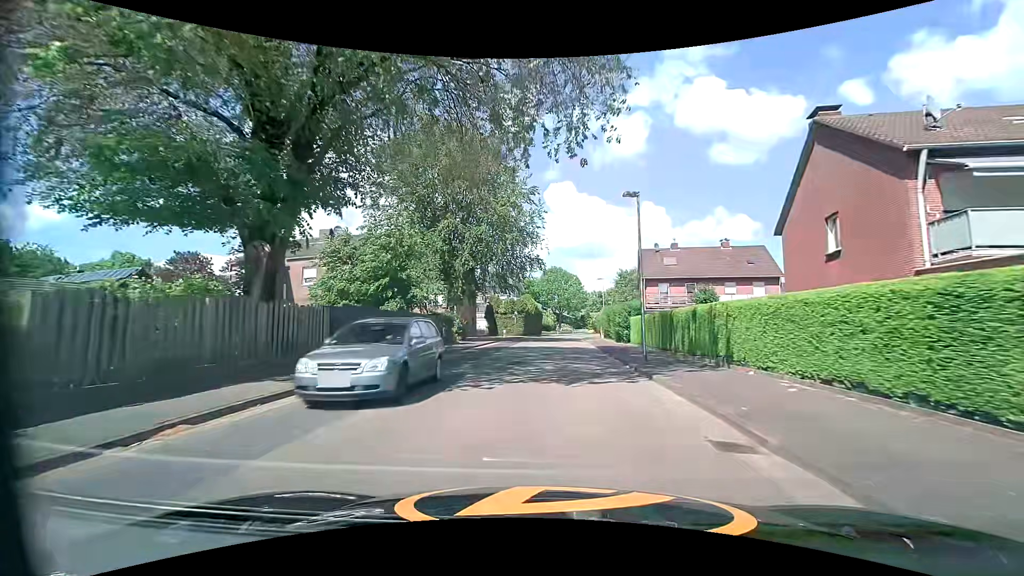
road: tertiary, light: Day
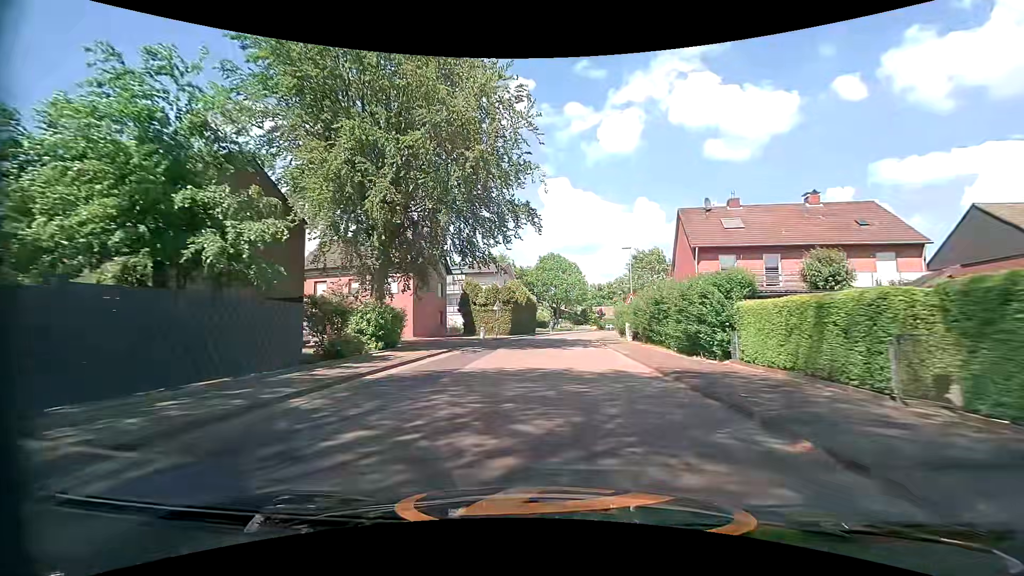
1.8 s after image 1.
(-0.1, +18.4) m; +1°
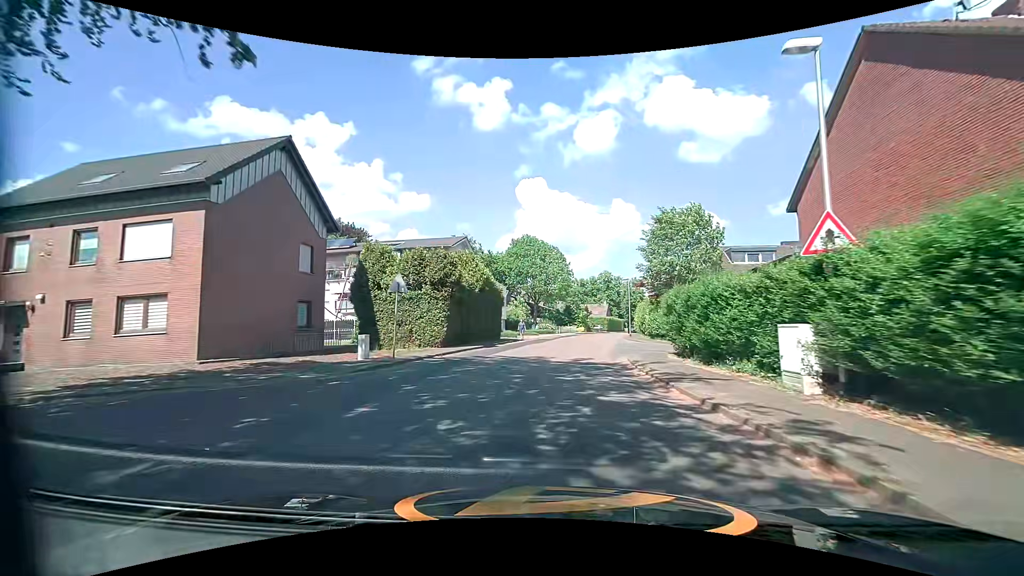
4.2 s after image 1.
(+0.2, +24.0) m; +2°
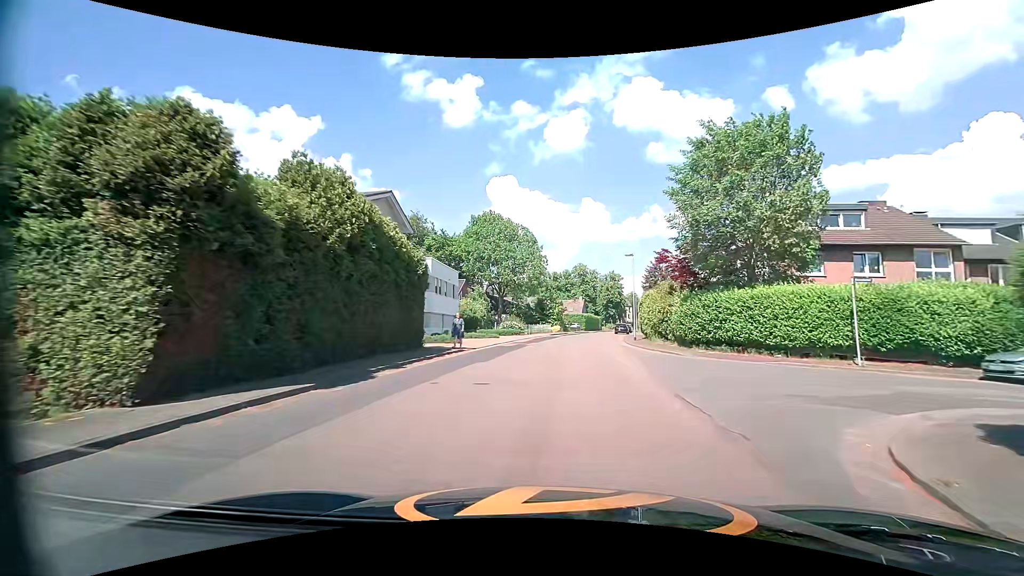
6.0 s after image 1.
(+0.4, +18.0) m; +2°
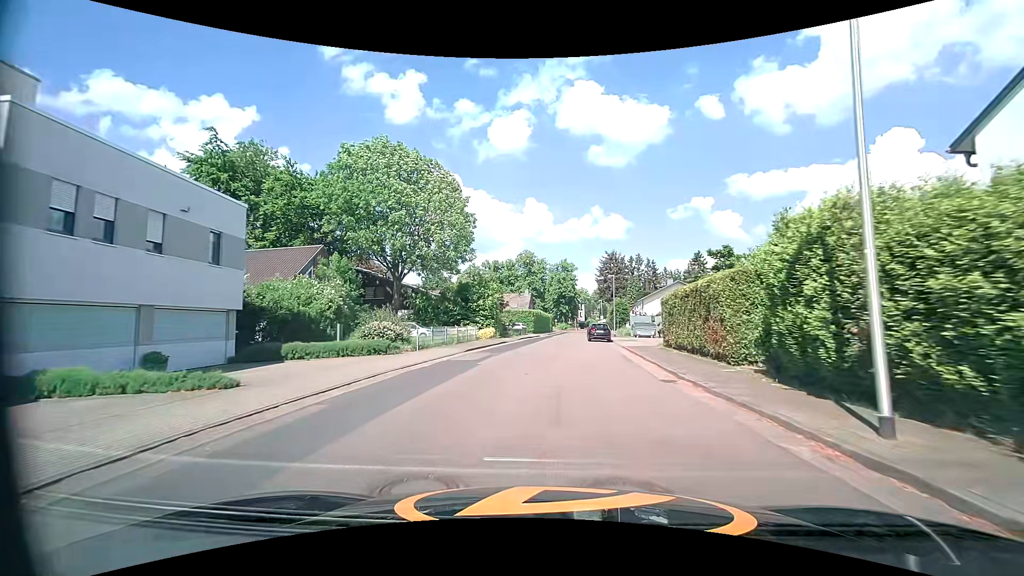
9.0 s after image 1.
(+2.0, +29.2) m; +8°
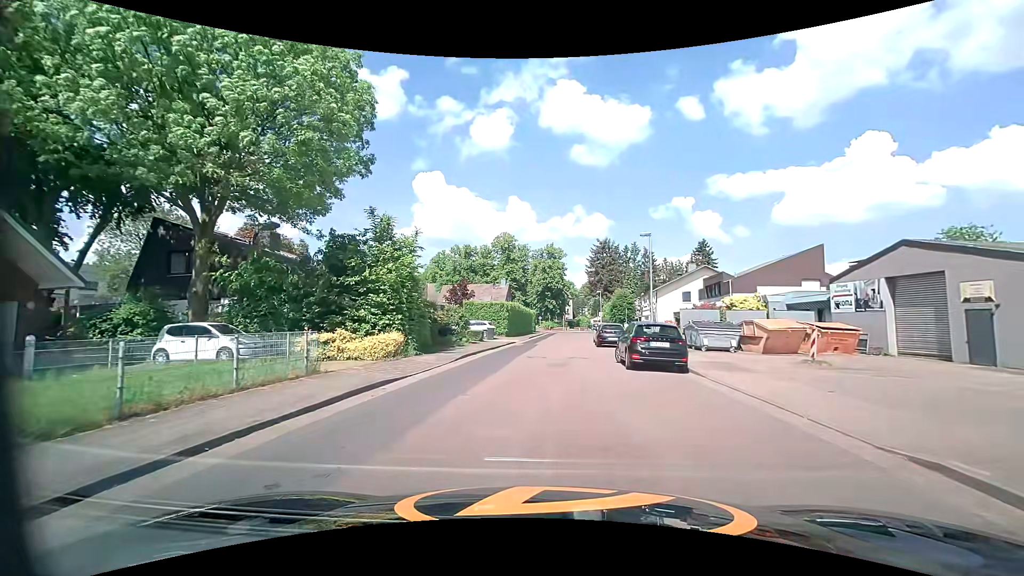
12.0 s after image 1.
(+0.1, +23.2) m; +1°
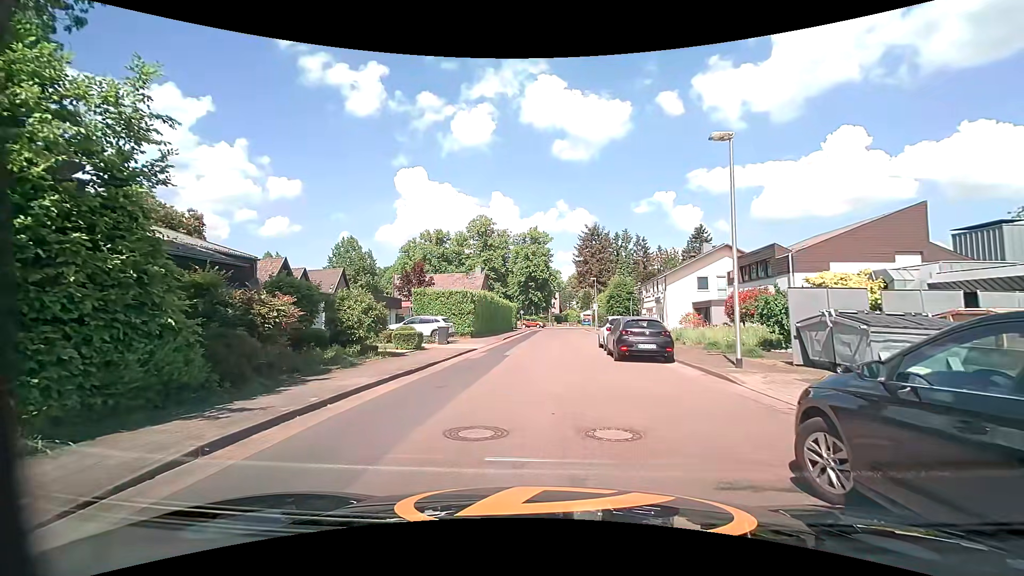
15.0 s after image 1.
(+0.3, +13.1) m; +2°
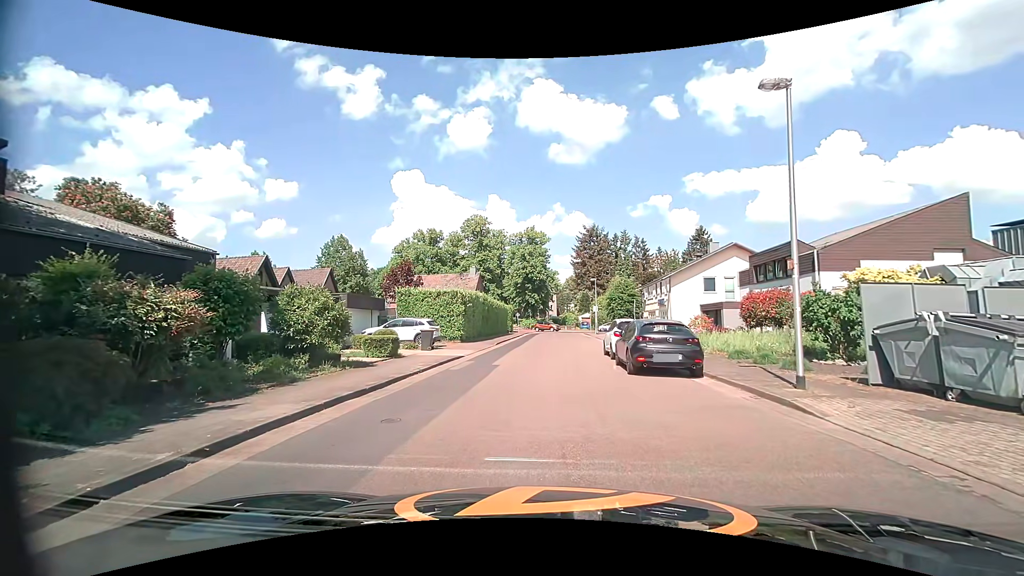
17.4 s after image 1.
(0.0, +3.0) m; -1°
